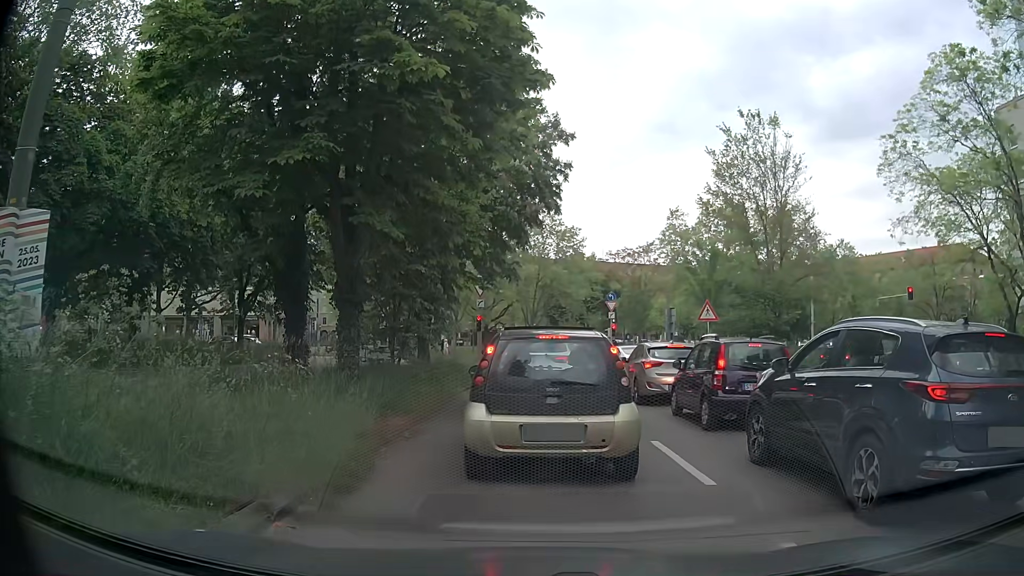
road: primary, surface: asphalt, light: Day
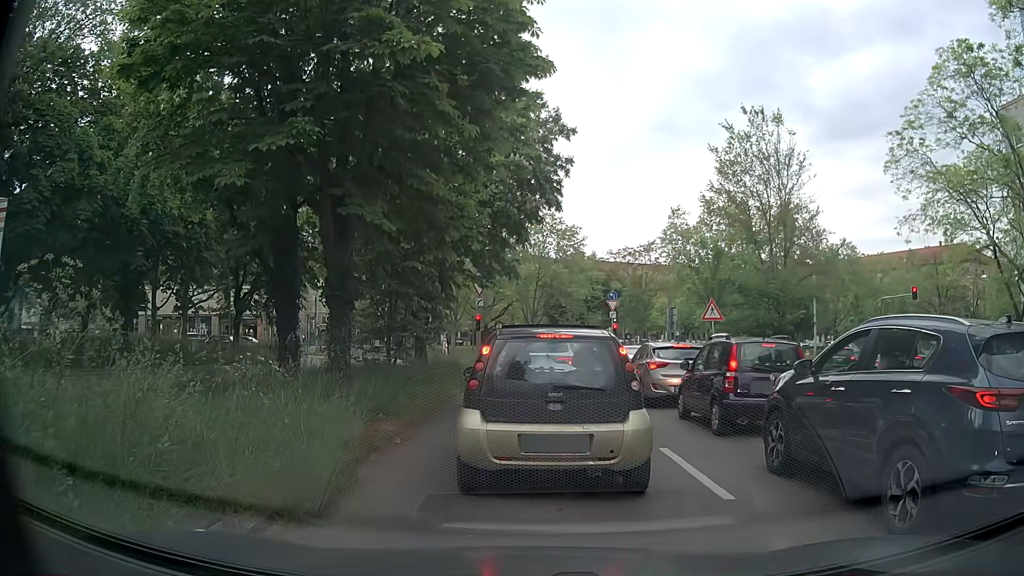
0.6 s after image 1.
(0.0, +0.6) m; 0°
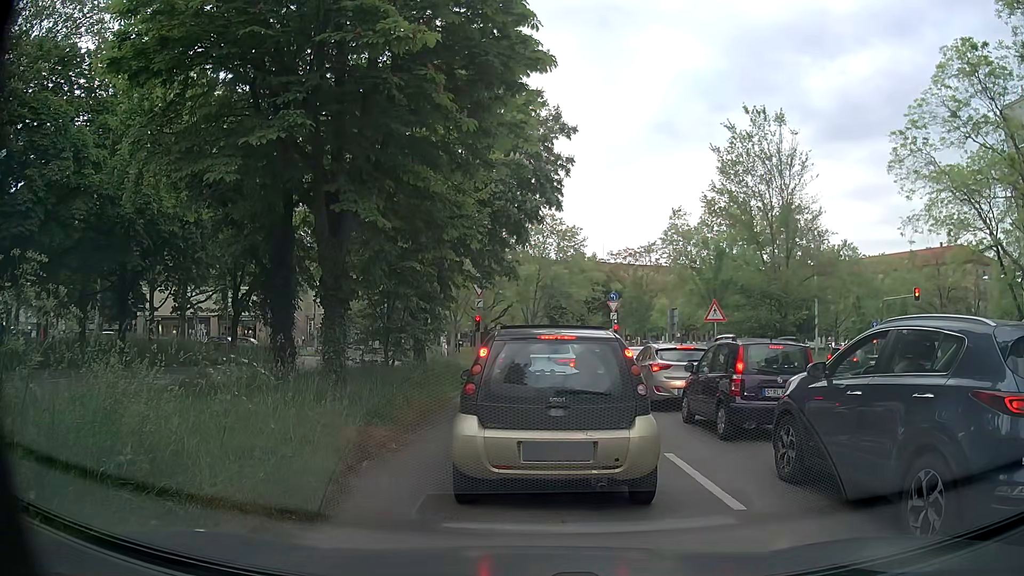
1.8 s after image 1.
(0.0, +0.3) m; 0°
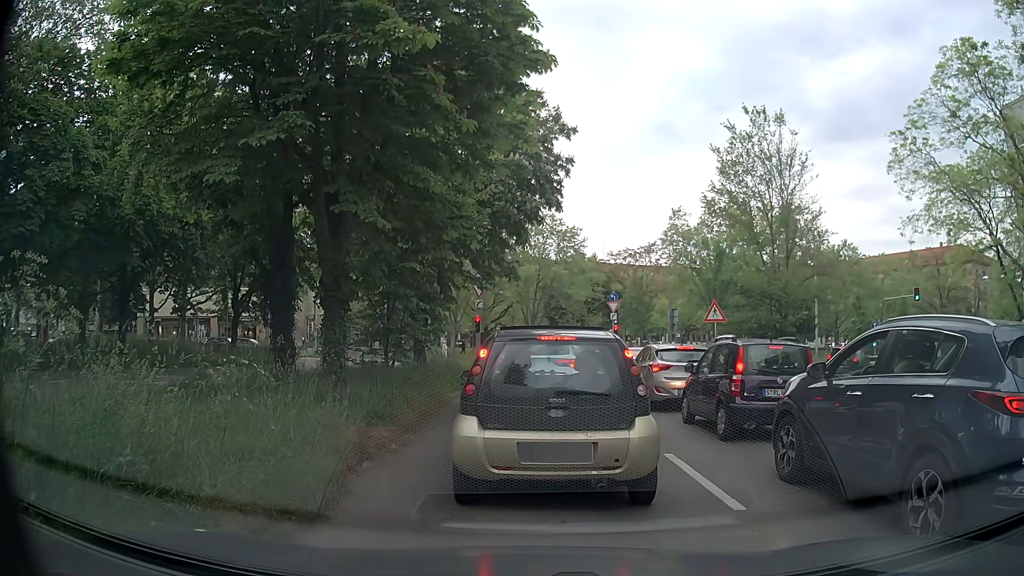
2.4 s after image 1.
(0.0, 0.0) m; 0°
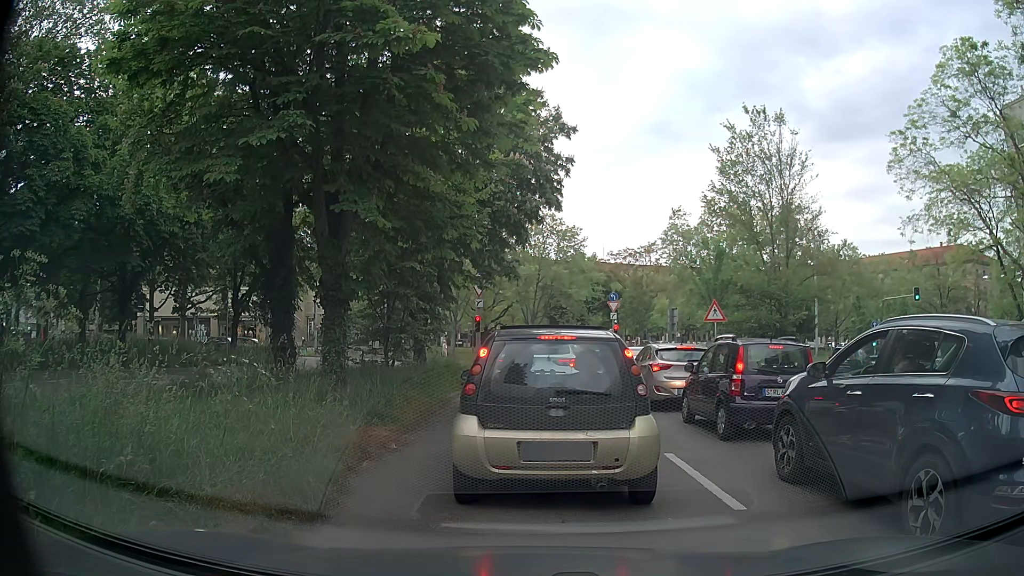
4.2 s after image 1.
(0.0, 0.0) m; 0°
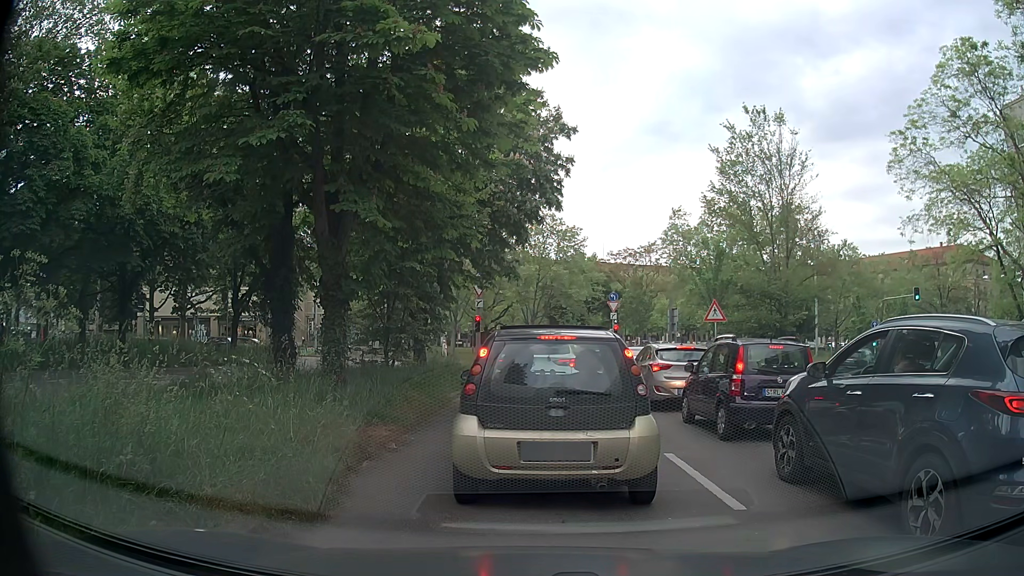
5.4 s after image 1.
(0.0, 0.0) m; 0°
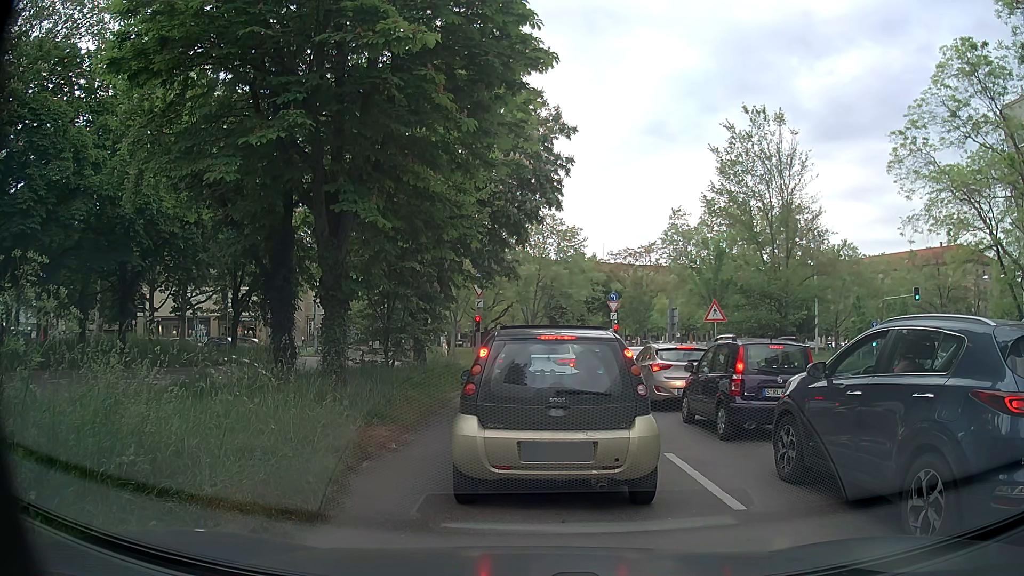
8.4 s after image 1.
(0.0, 0.0) m; 0°
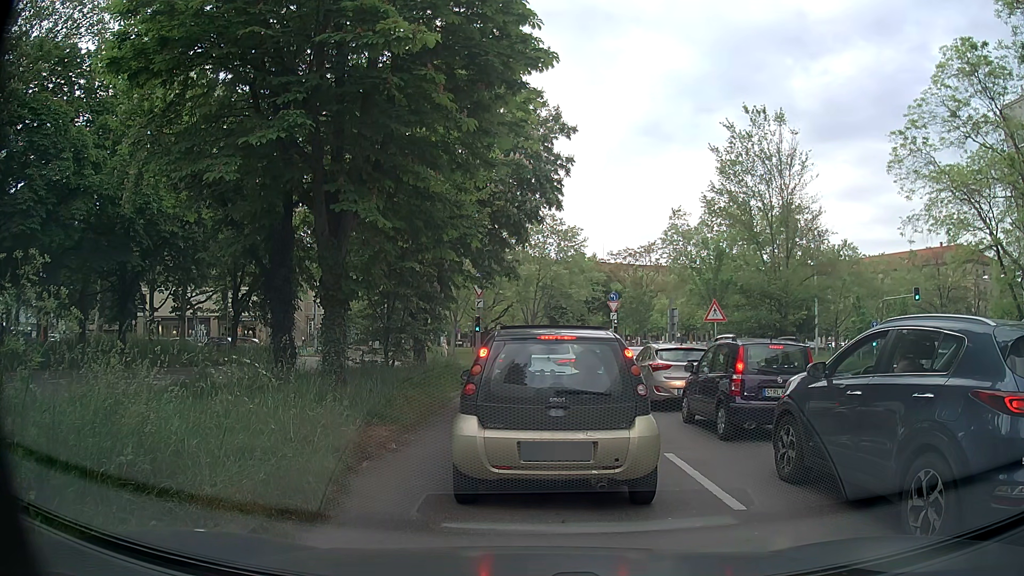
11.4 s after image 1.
(0.0, 0.0) m; 0°
